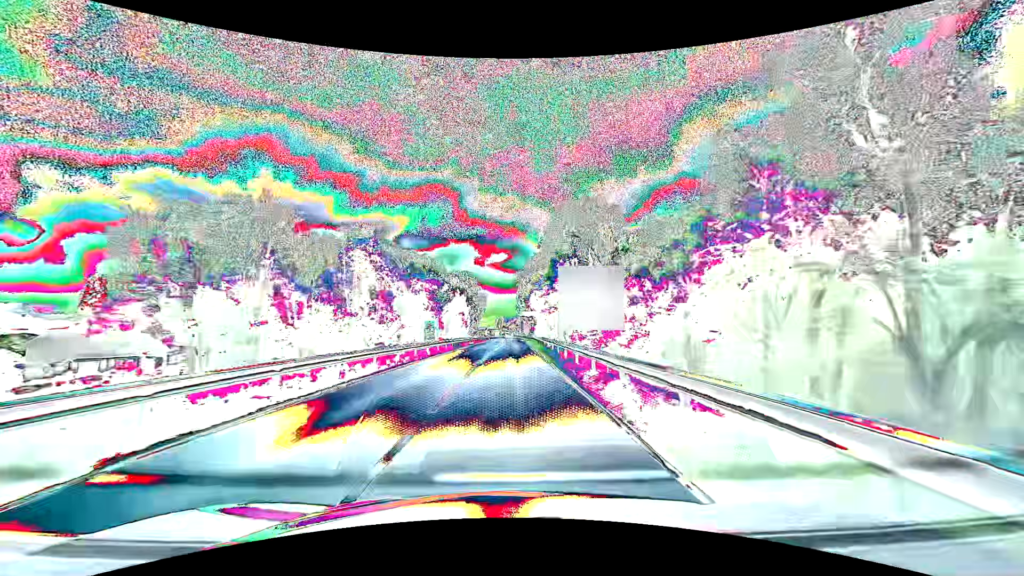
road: tertiary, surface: asphalt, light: Day
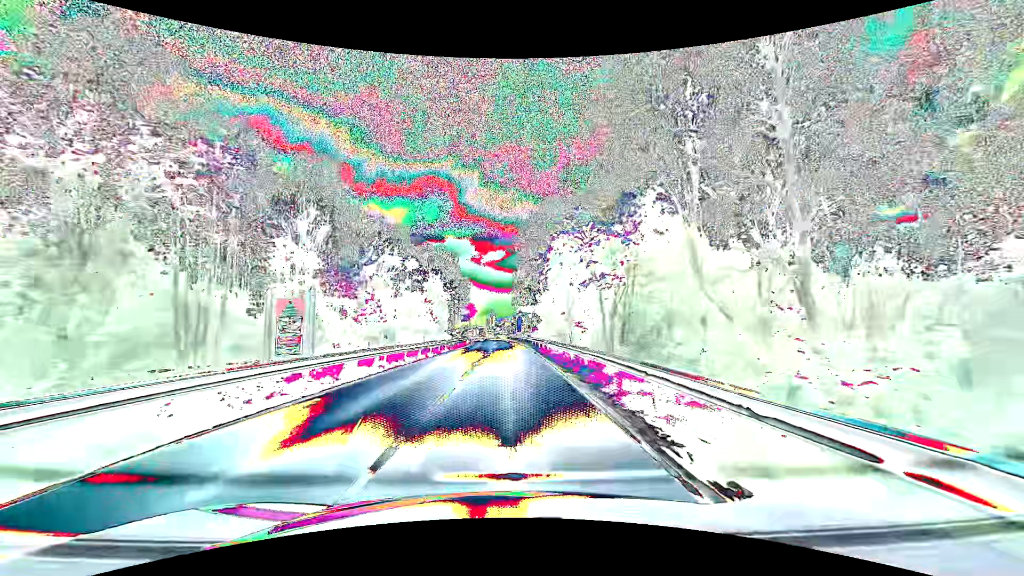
(+0.4, +42.7) m; +1°
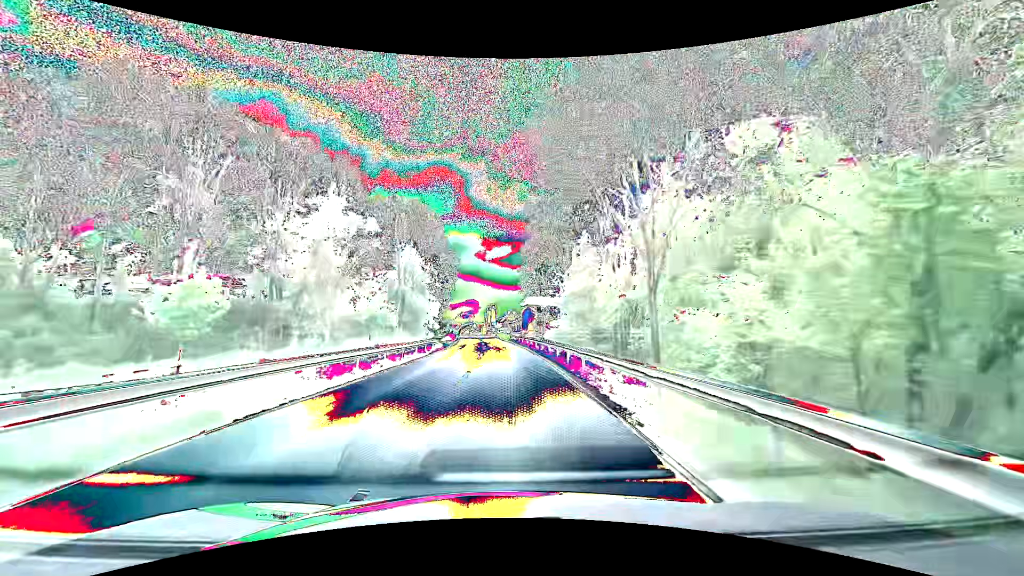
(0.0, +32.2) m; -1°
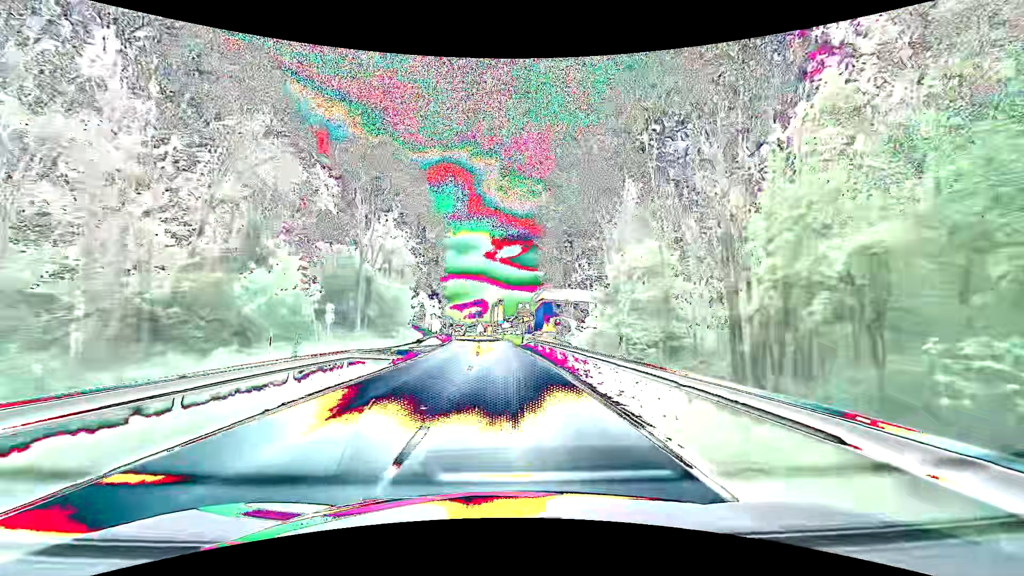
(-0.1, +21.5) m; -1°
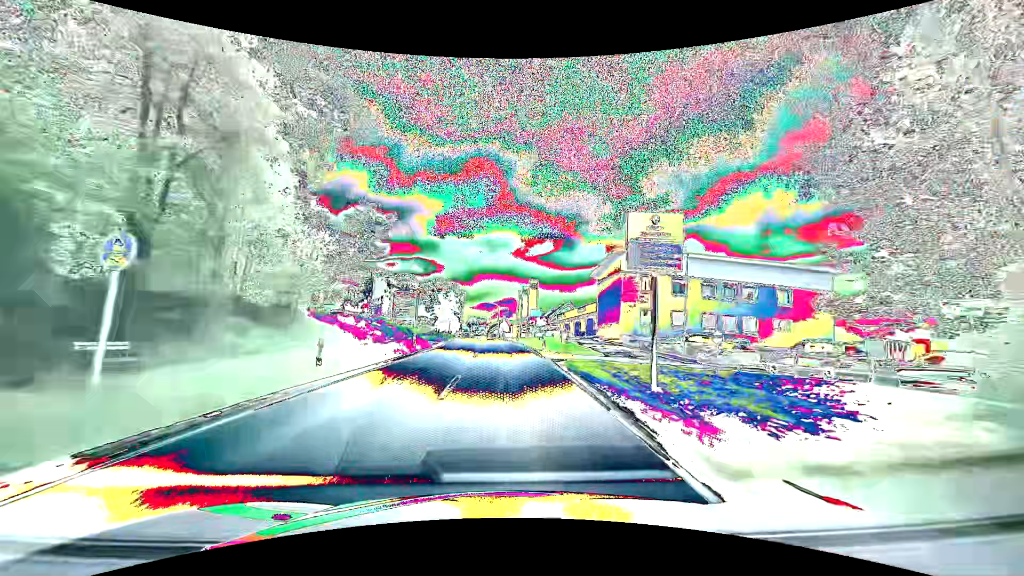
(-1.2, +41.7) m; -3°
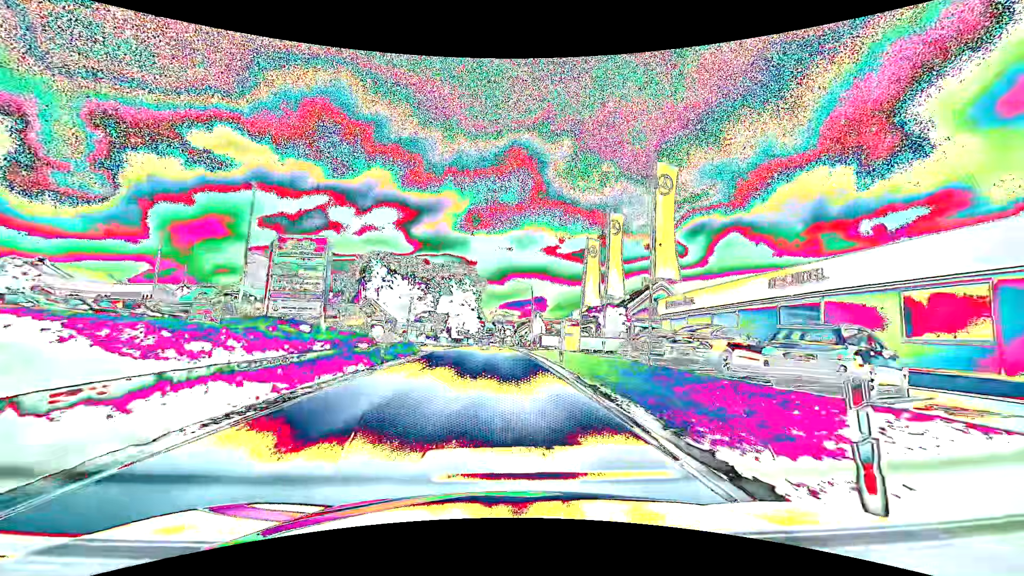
(-2.0, +47.1) m; -4°
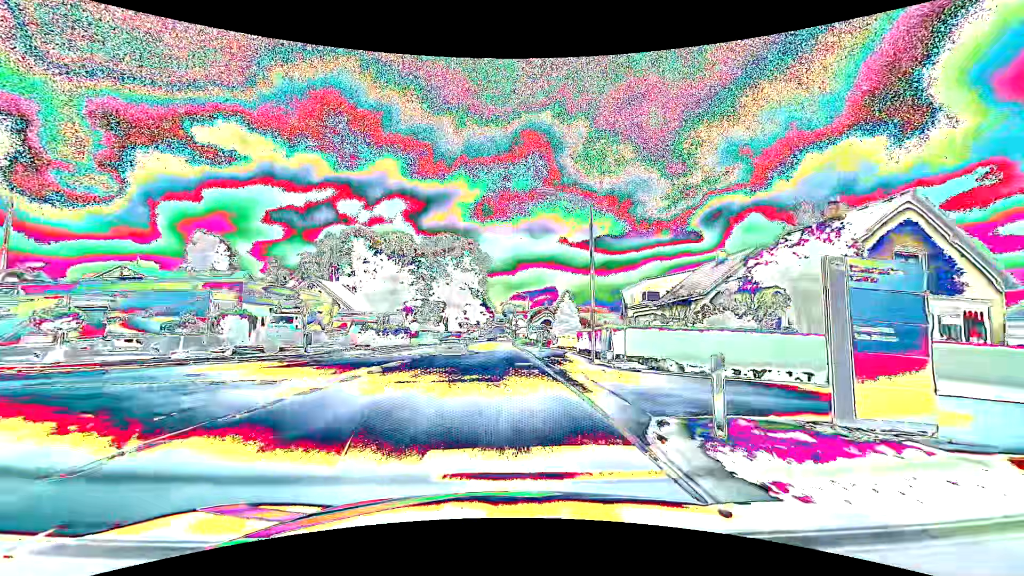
(-0.5, +33.4) m; -1°
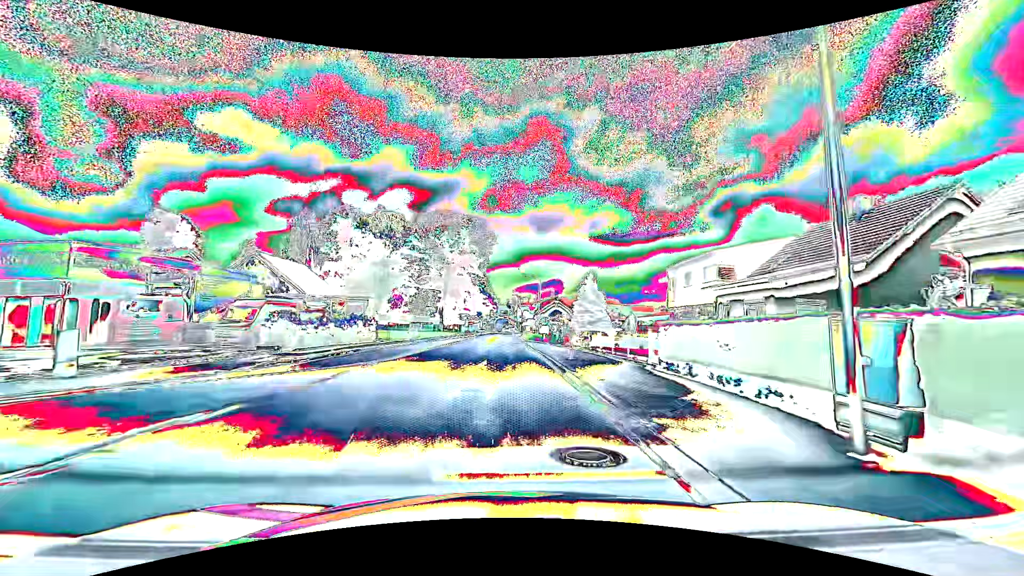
(-0.1, +16.0) m; 0°
(0, +10) (0, +20) (0, +30) (0, +40) (0, +50) (0, +60) (0, +70) (0, +80) (0, +90) (0, +100) m
